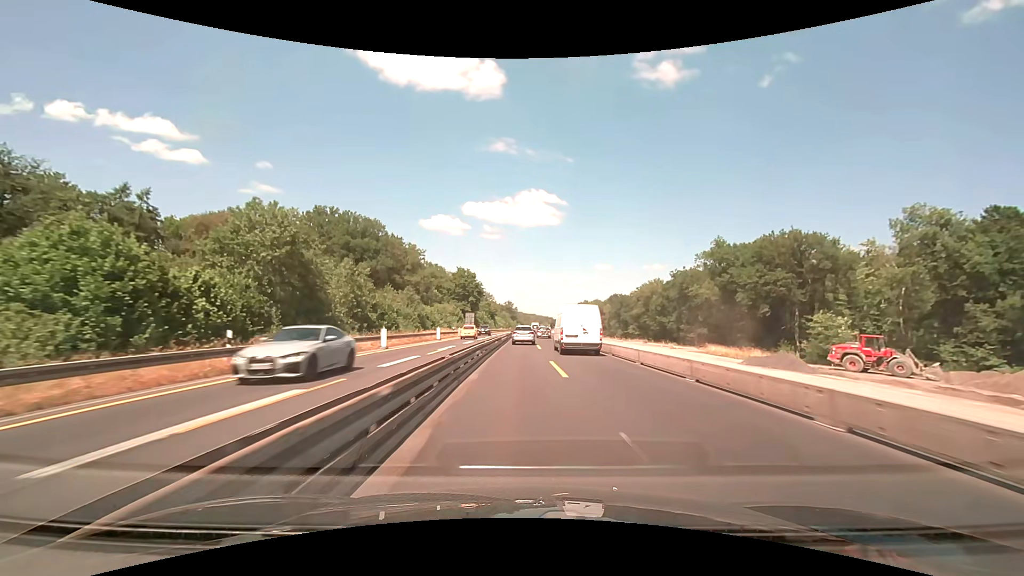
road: motorway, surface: asphalt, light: Day
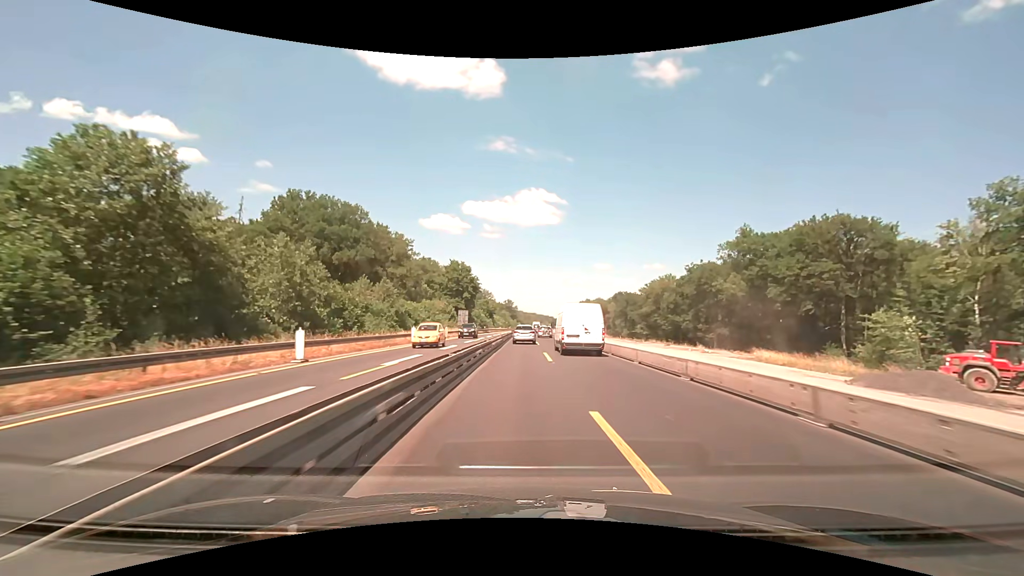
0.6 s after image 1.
(0.0, +11.7) m; 0°
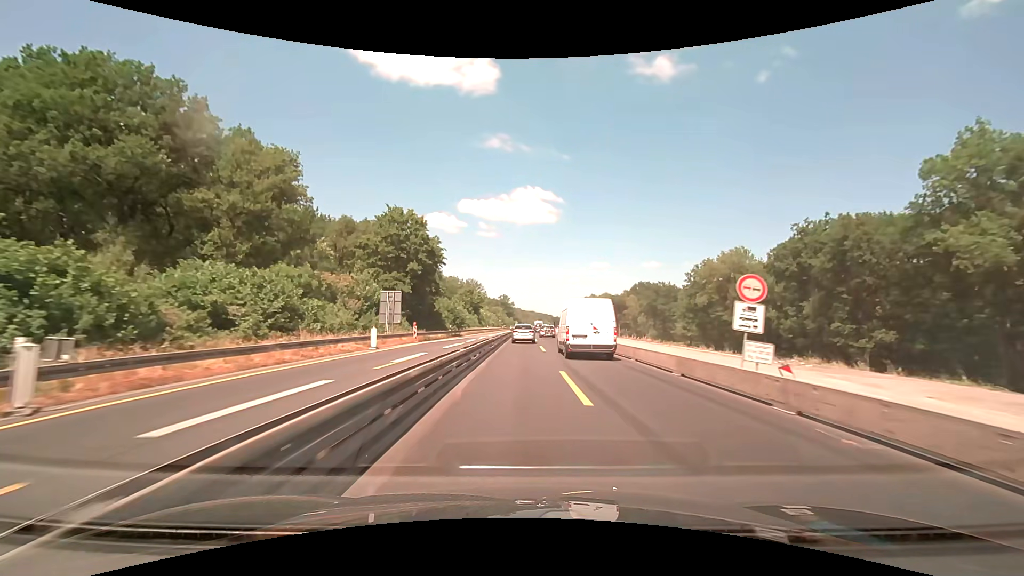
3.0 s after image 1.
(+0.1, +47.4) m; 0°
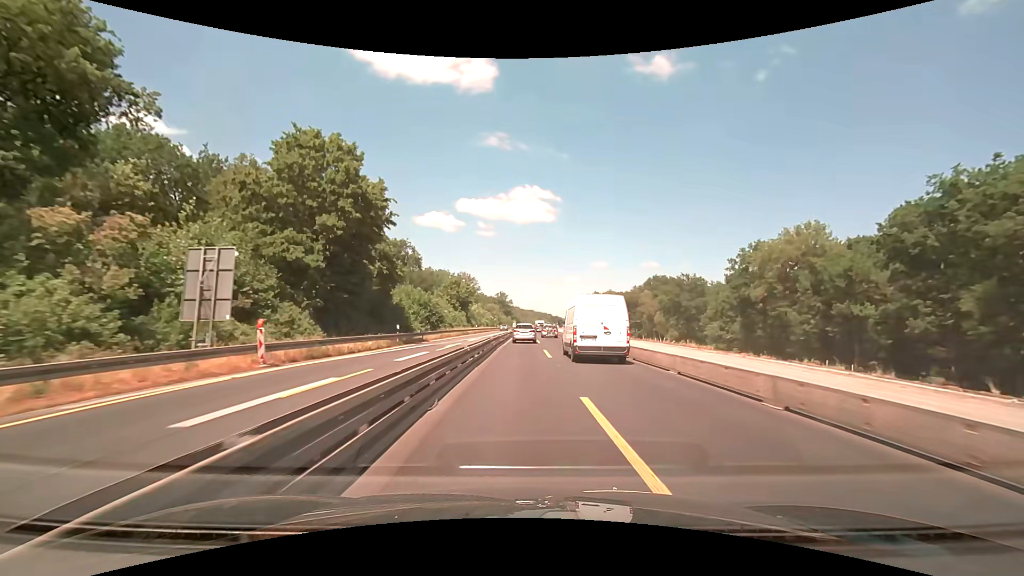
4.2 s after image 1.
(0.0, +23.7) m; 0°
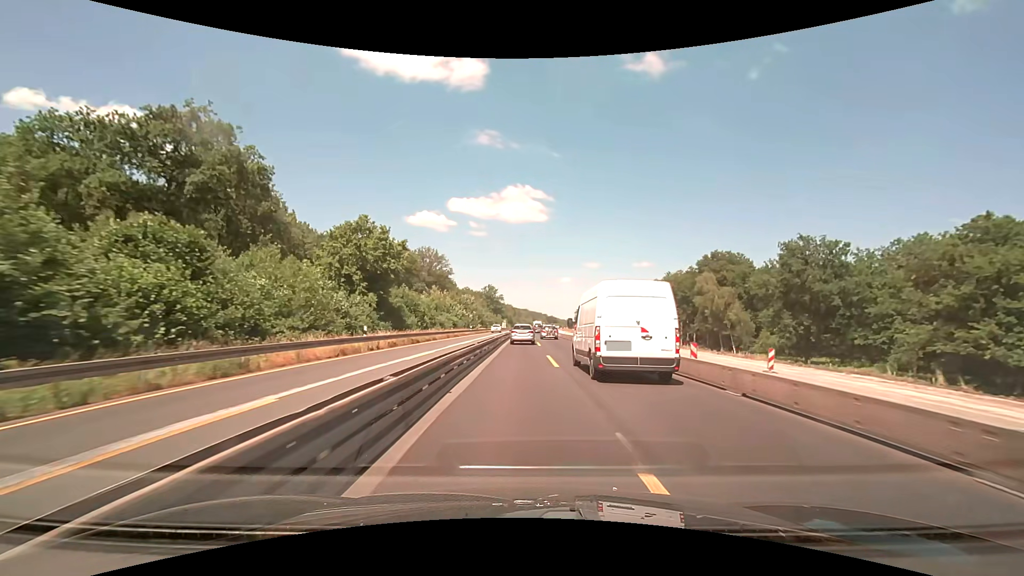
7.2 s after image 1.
(+0.3, +58.6) m; +1°
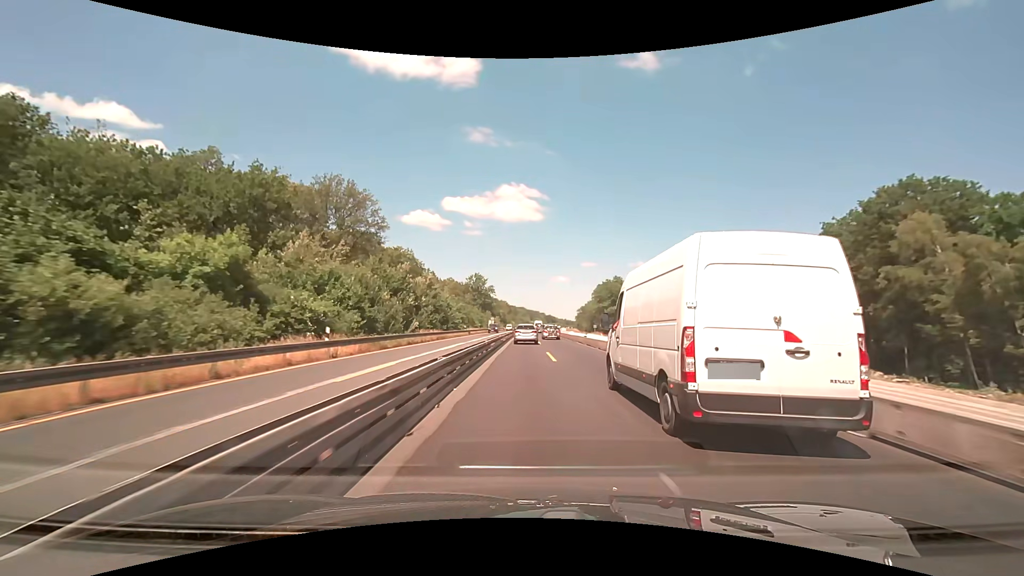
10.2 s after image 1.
(+0.2, +57.9) m; +1°
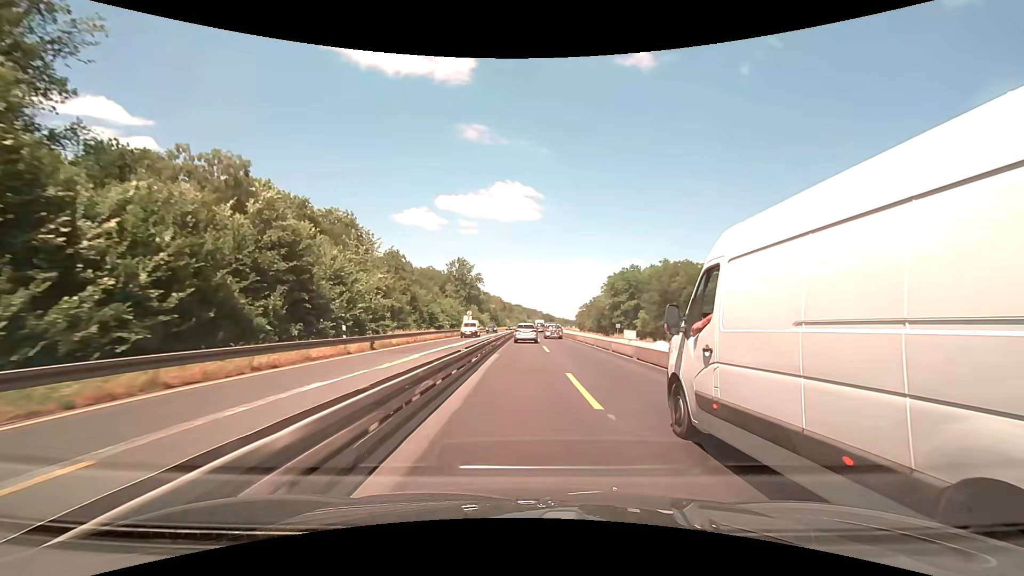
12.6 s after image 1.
(+0.1, +46.4) m; 0°
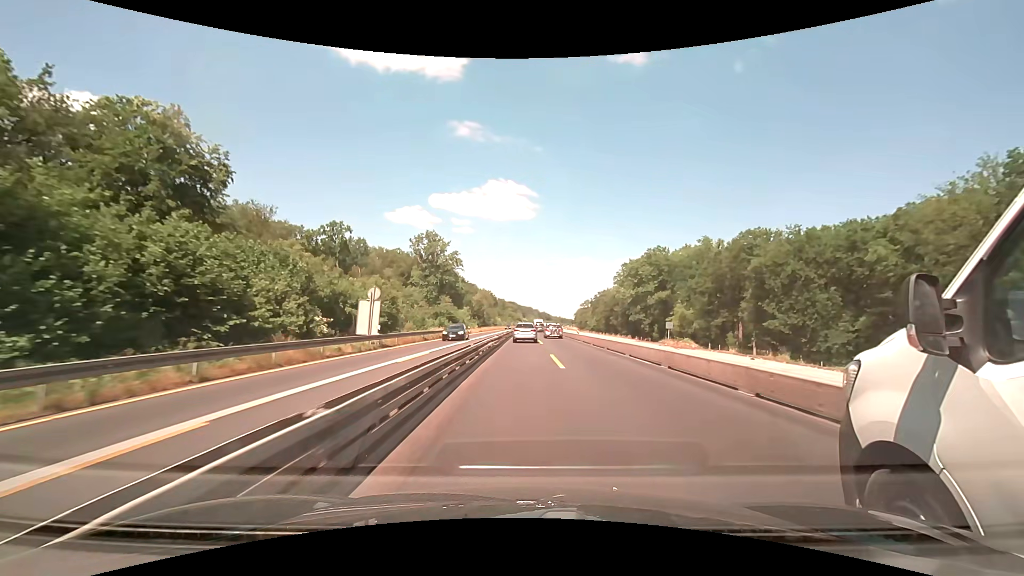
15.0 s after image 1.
(+0.2, +46.8) m; +1°
(0, +10) (0, +20) (0, +30) (0, +40) (0, +50) (0, +60) (0, +70) (0, +80) (0, +90) (+1, +100) m
